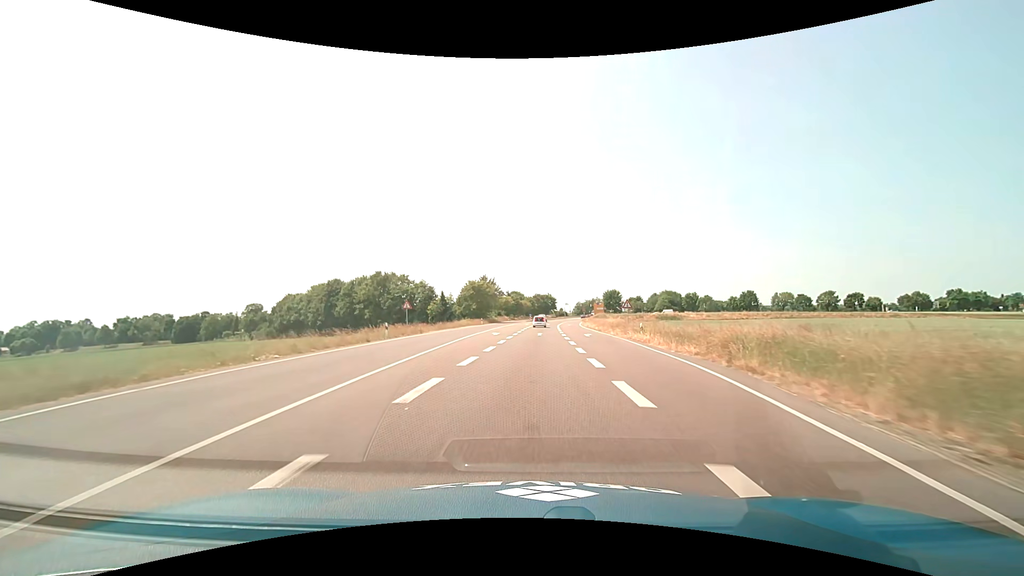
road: primary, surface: asphalt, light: Day
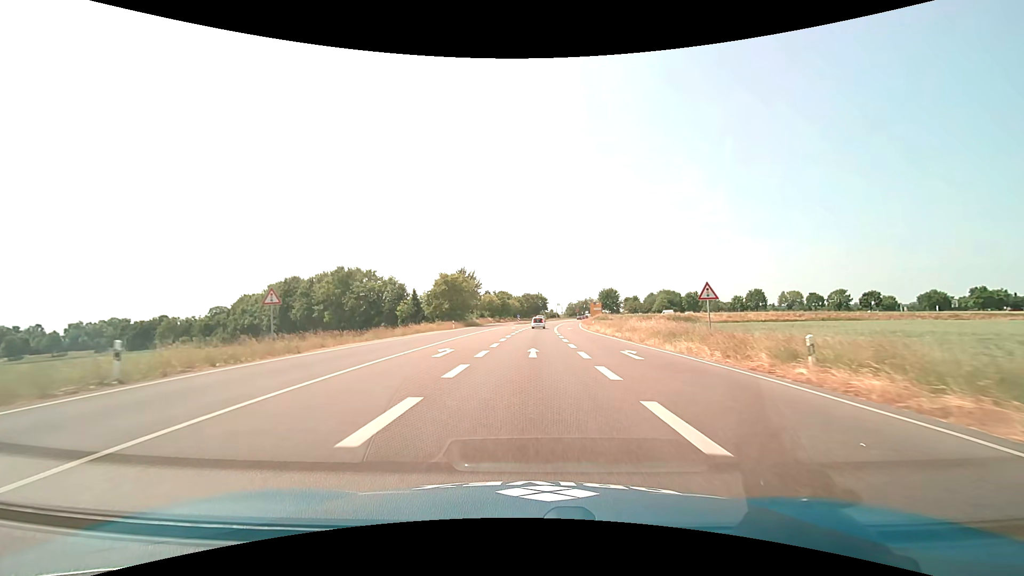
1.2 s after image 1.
(+0.3, +20.5) m; +1°
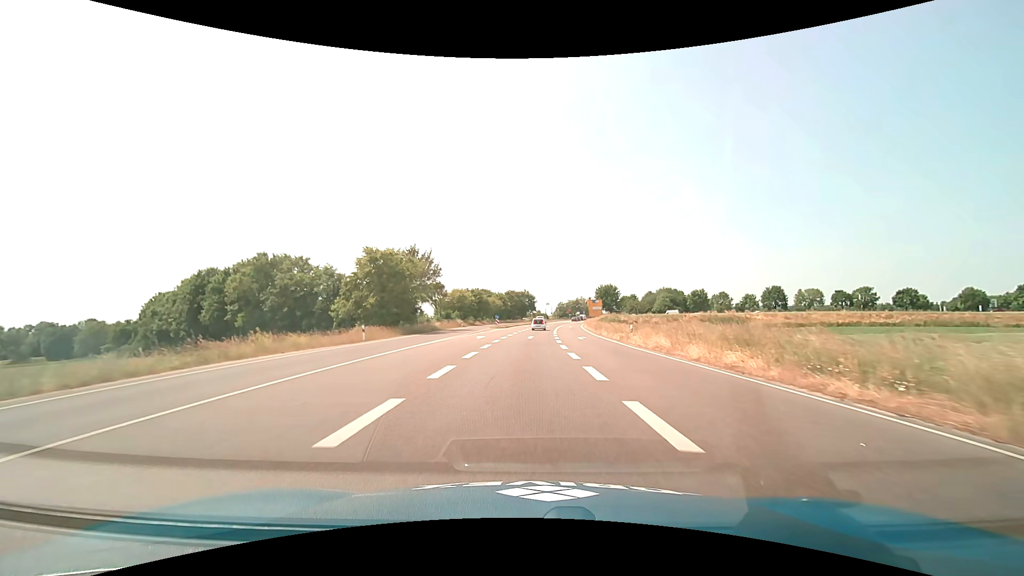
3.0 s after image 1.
(+0.4, +29.8) m; +2°
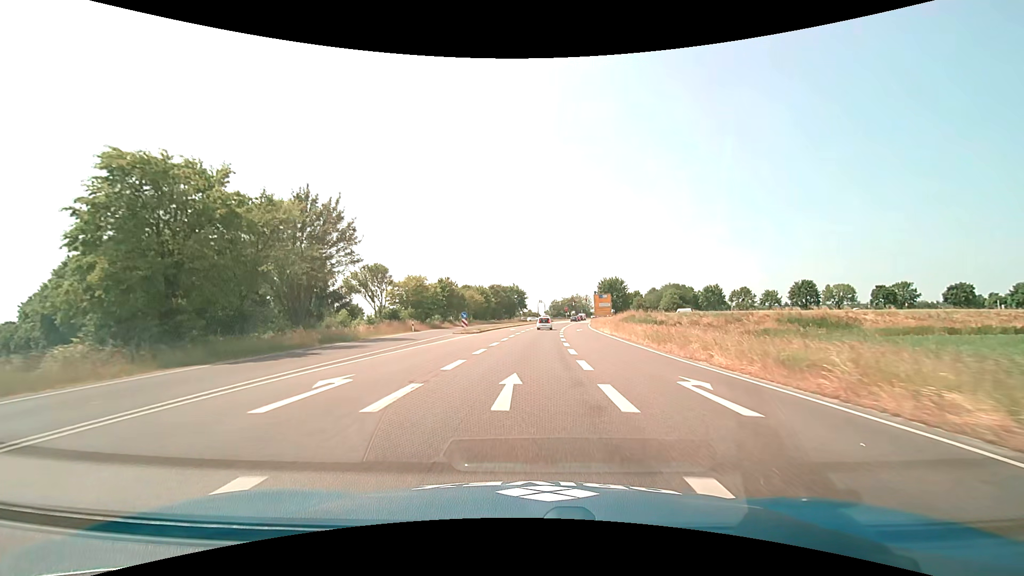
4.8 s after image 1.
(+0.3, +27.8) m; +1°
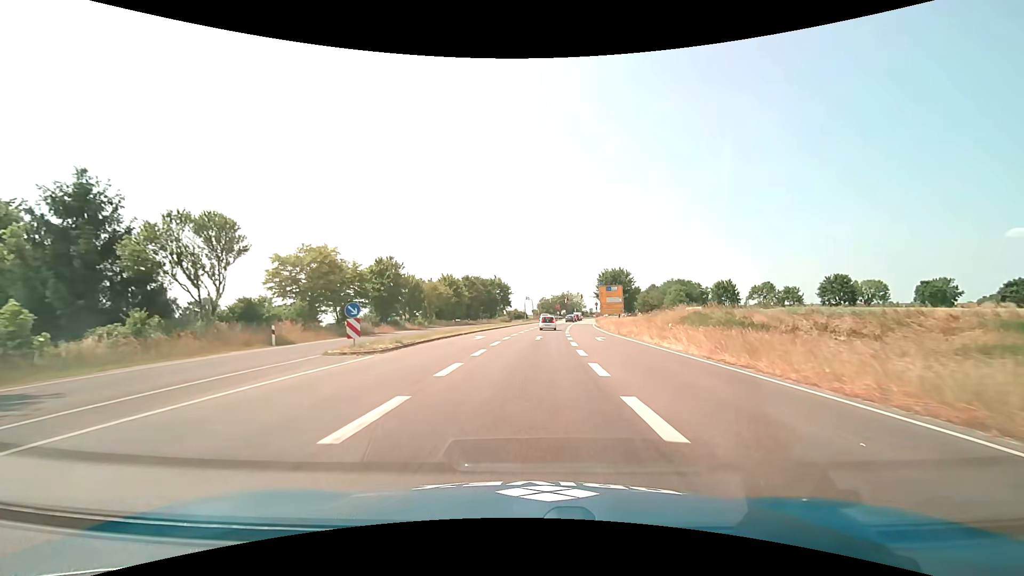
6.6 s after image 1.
(+0.3, +25.7) m; +2°
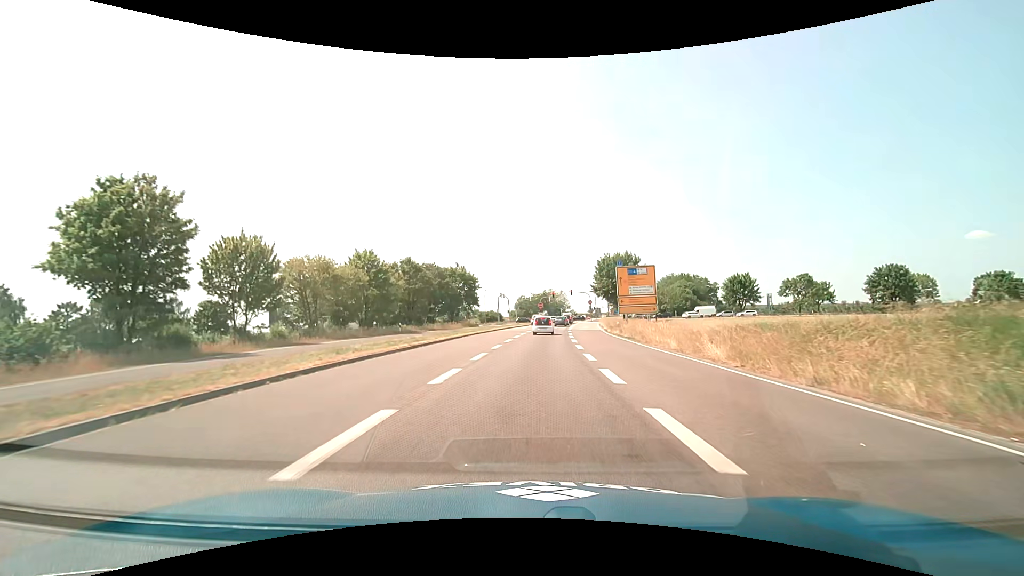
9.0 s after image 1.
(+0.6, +30.8) m; +2°
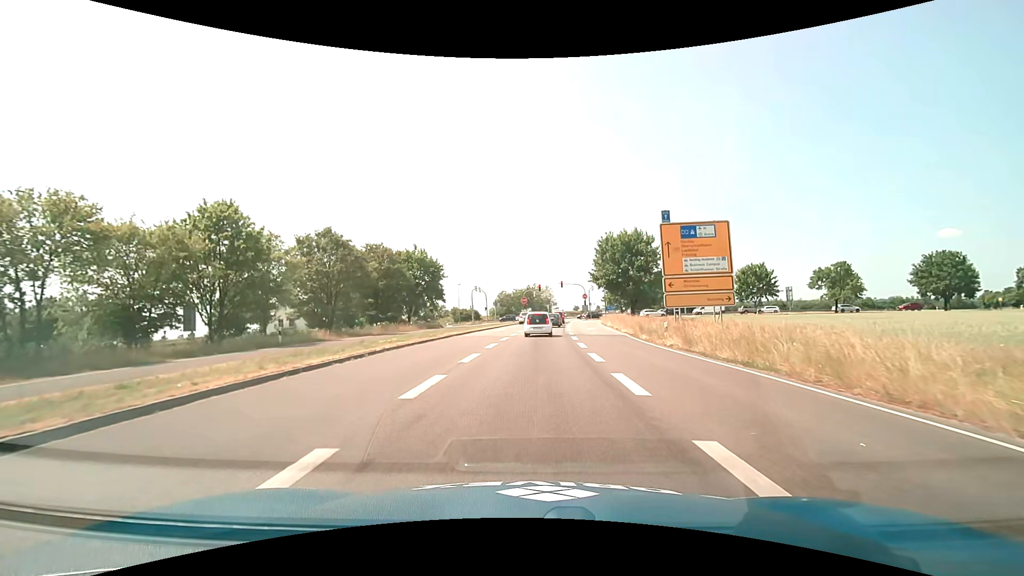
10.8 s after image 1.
(+0.3, +19.9) m; +2°
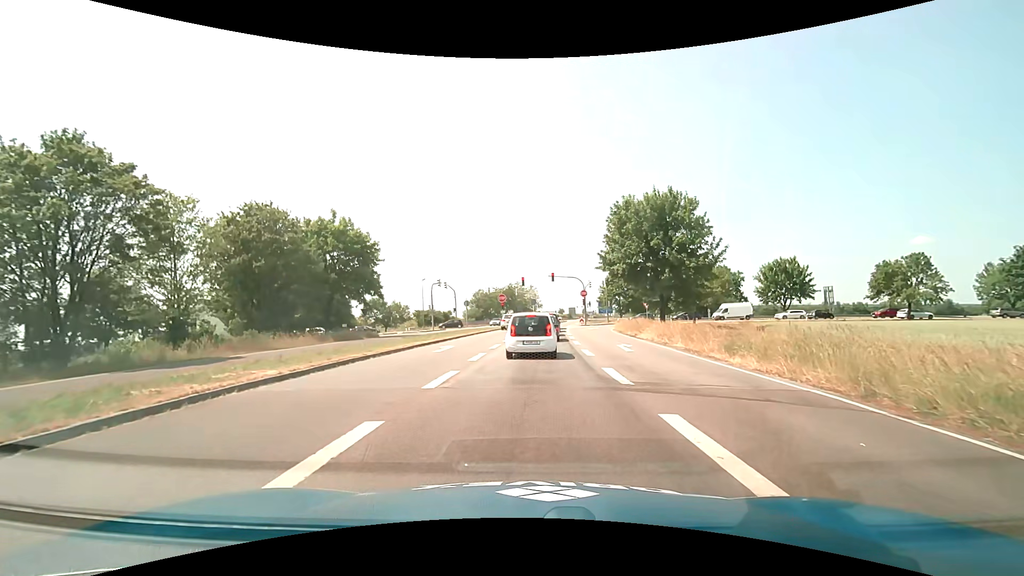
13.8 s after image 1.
(+0.4, +22.0) m; +2°
